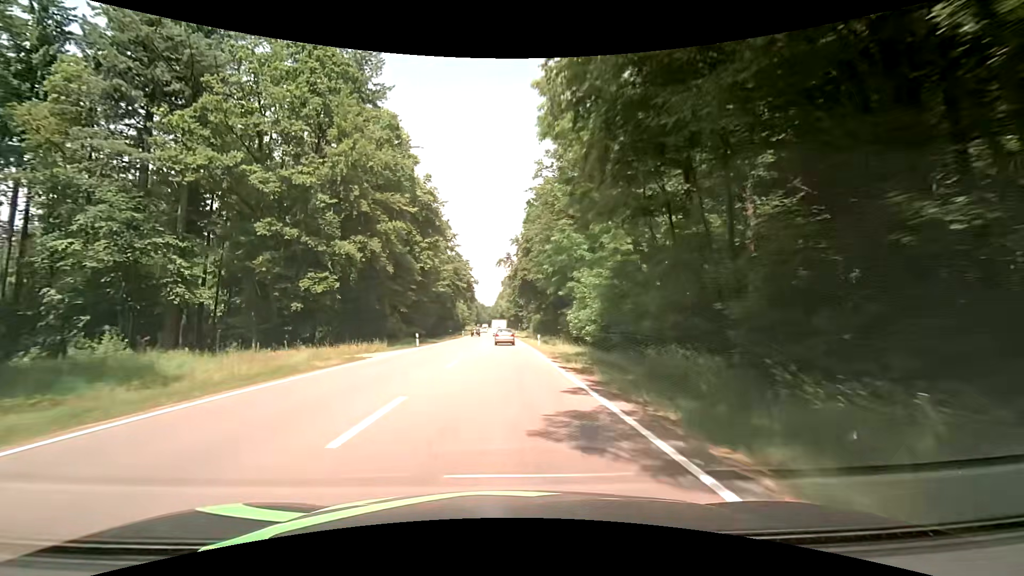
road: secondary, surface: asphalt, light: Day
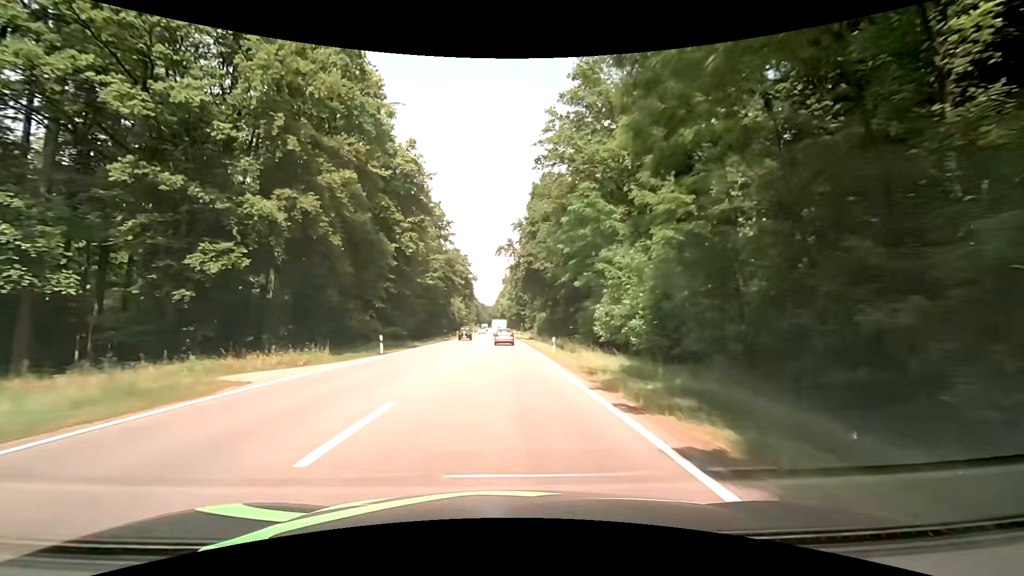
(0.0, +12.5) m; 0°
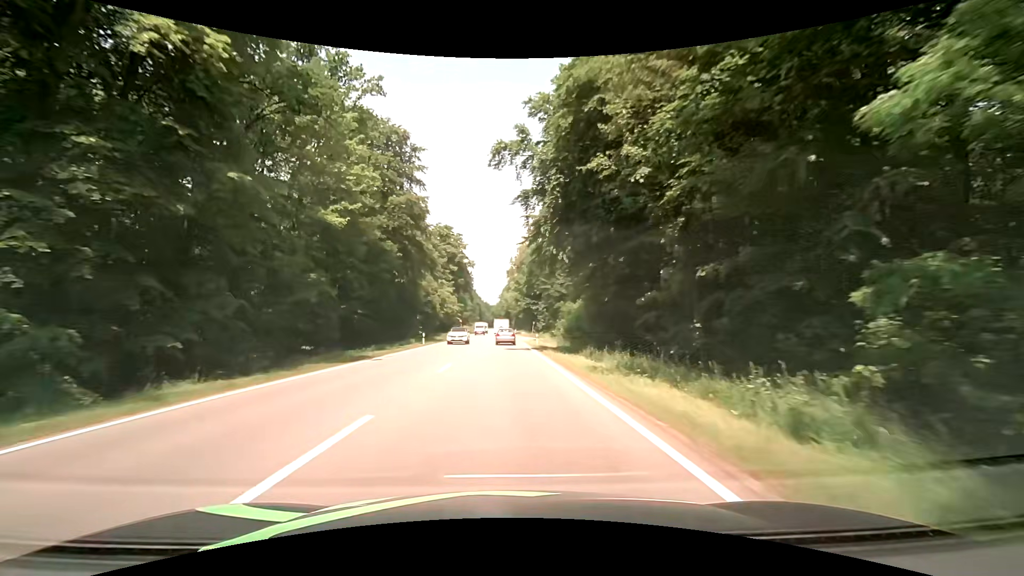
(-0.3, +38.1) m; -1°
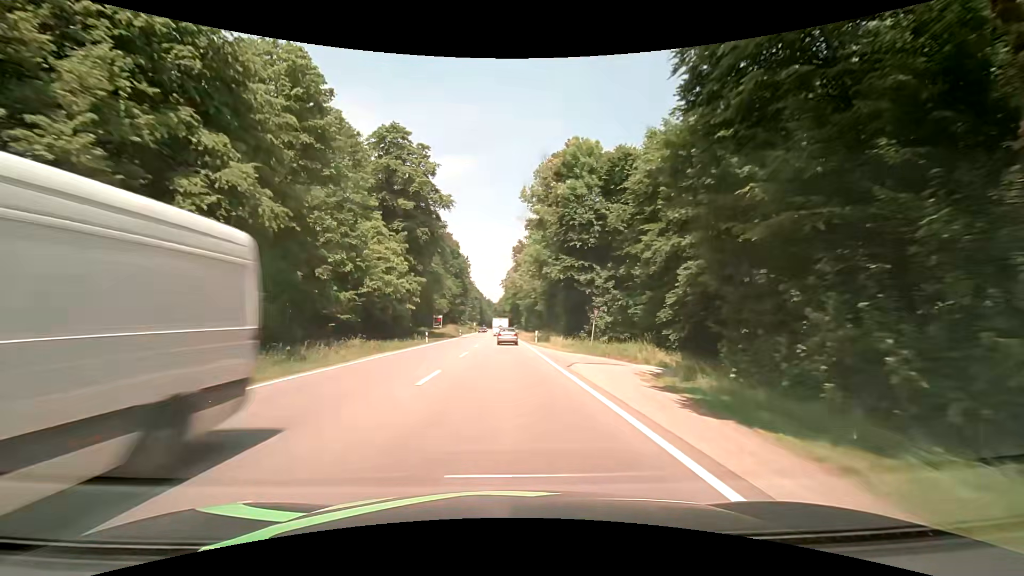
(+0.4, +63.7) m; 0°
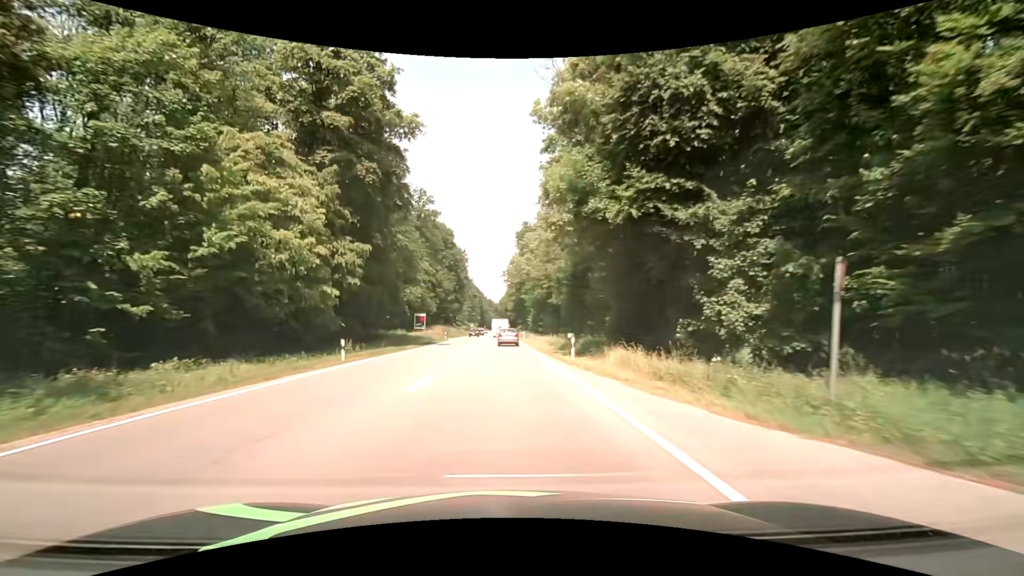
(-0.1, +25.1) m; 0°
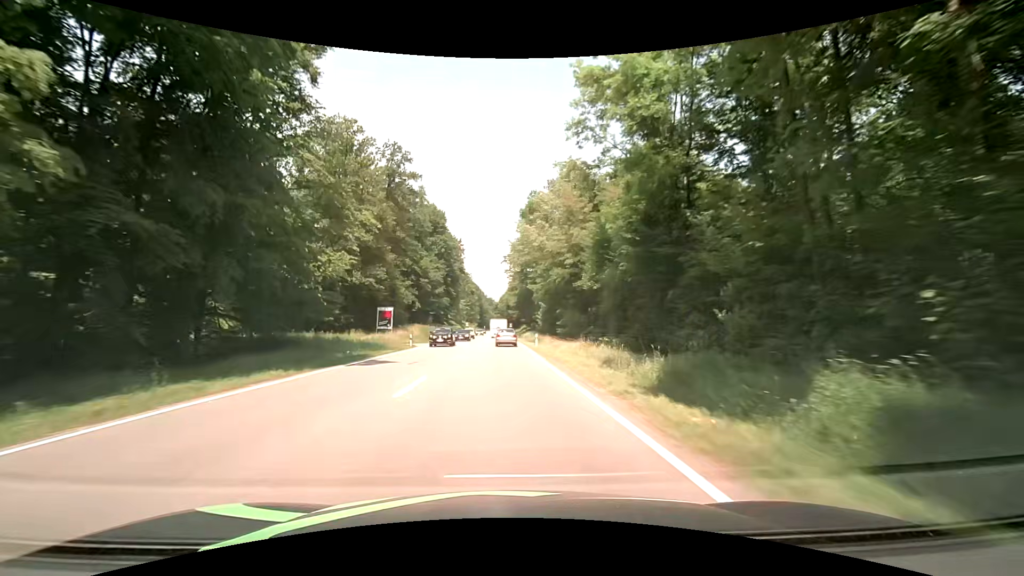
(-0.1, +24.8) m; -1°
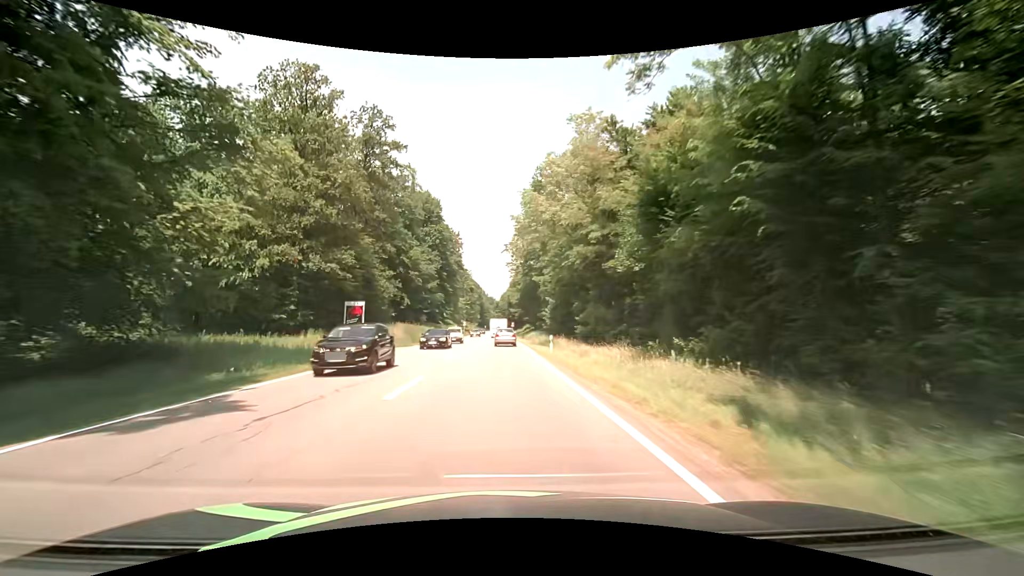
(-0.1, +12.3) m; 0°
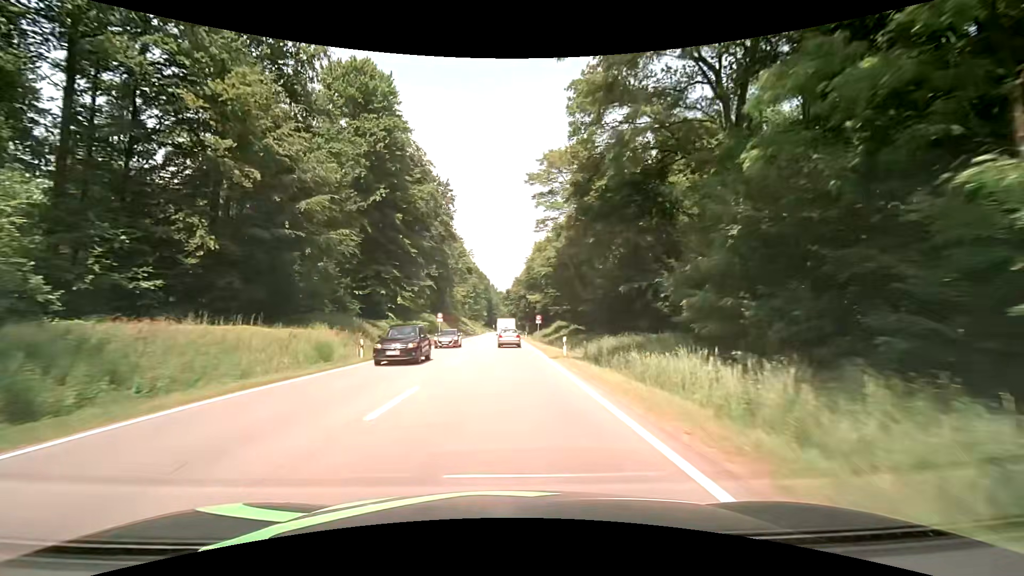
(-0.7, +60.3) m; -2°
(0, +10) (0, +20) (0, +30) (0, +40) (0, +50) (0, +60) (0, +70) (0, +80) (0, +90) (0, +100) m
